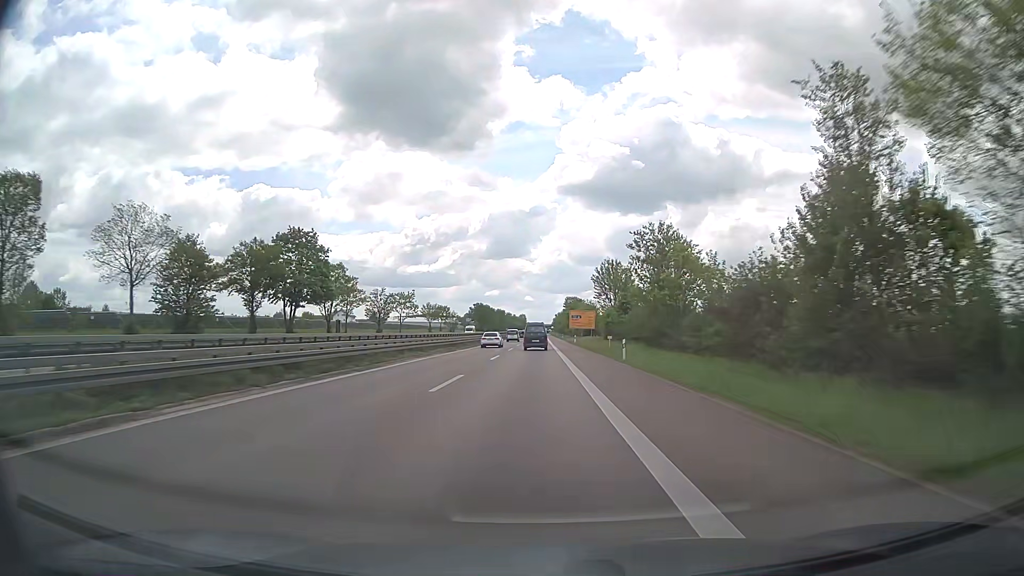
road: trunk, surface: asphalt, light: Day
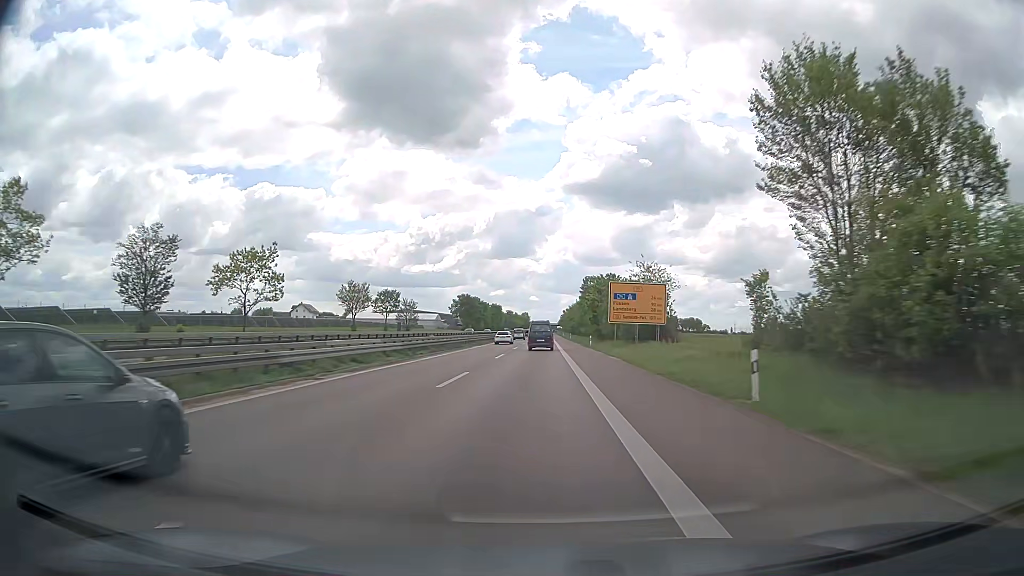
(0.0, +71.1) m; 0°
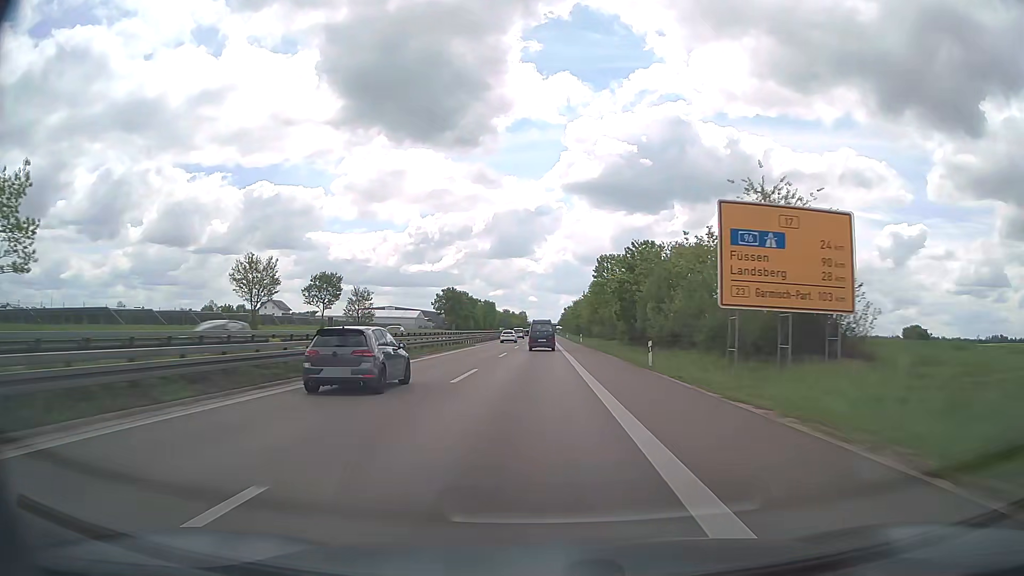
(0.0, +34.9) m; 0°
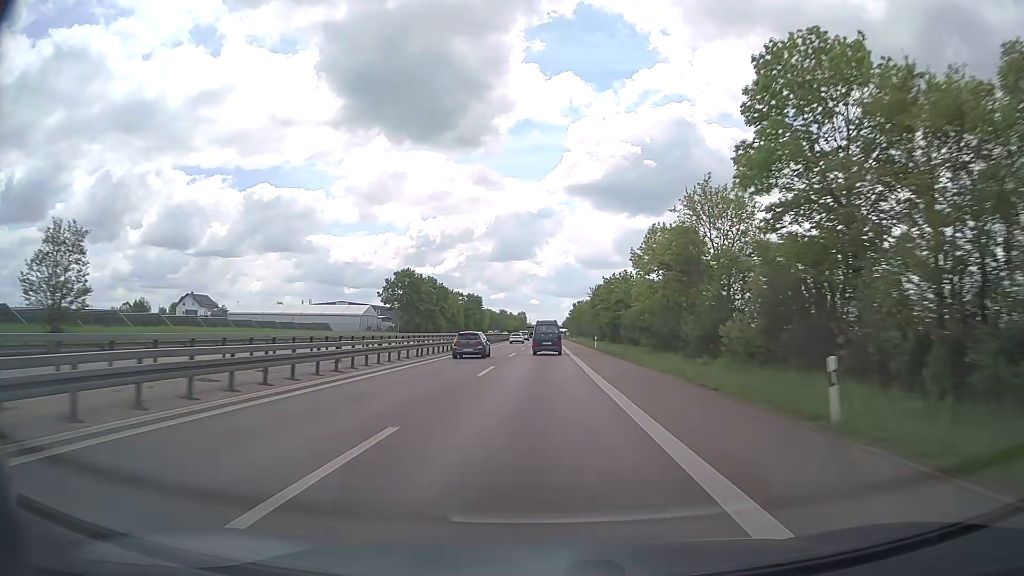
(0.0, +68.4) m; 0°
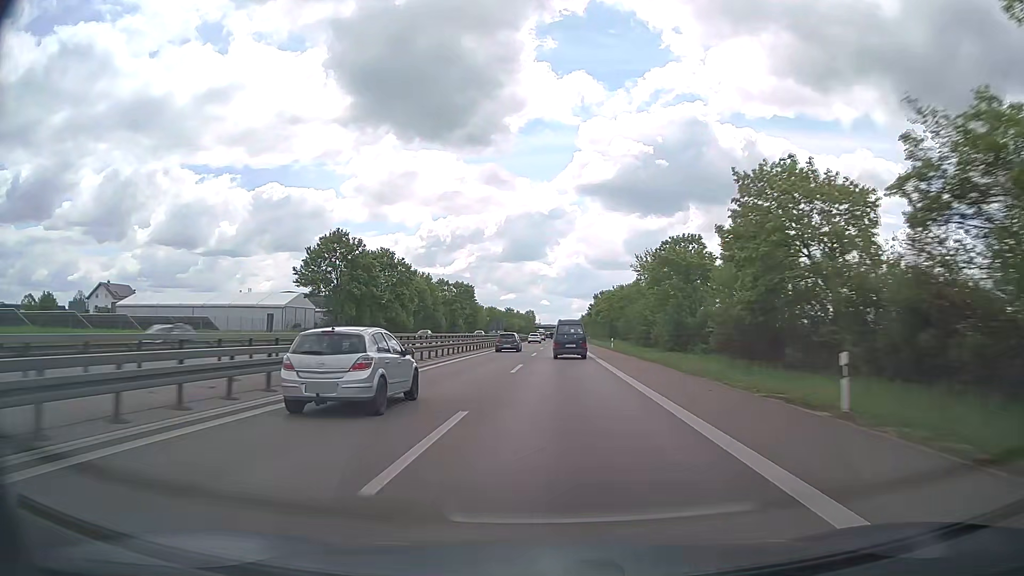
(-0.2, +52.1) m; -1°
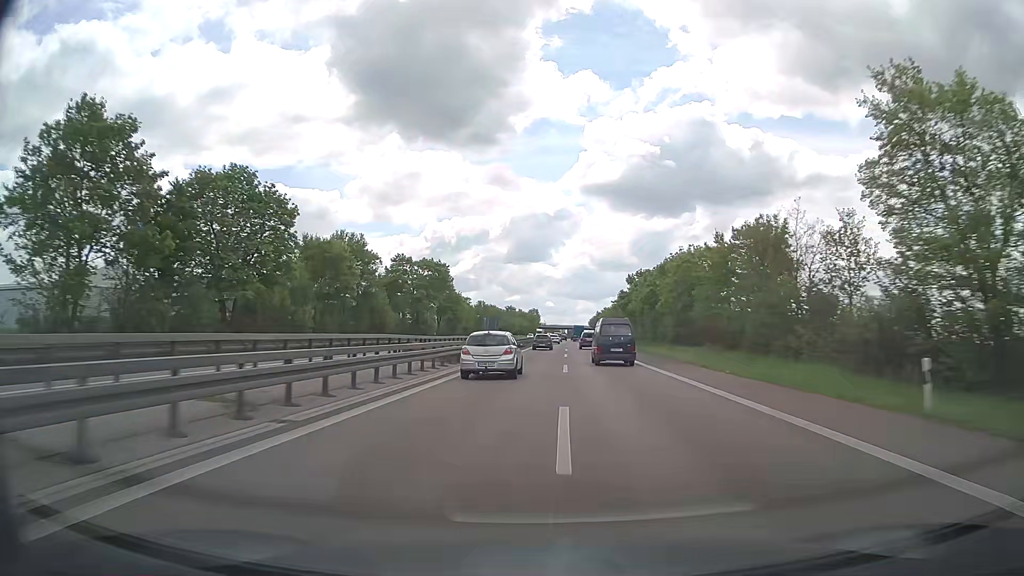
(-0.3, +53.1) m; 0°
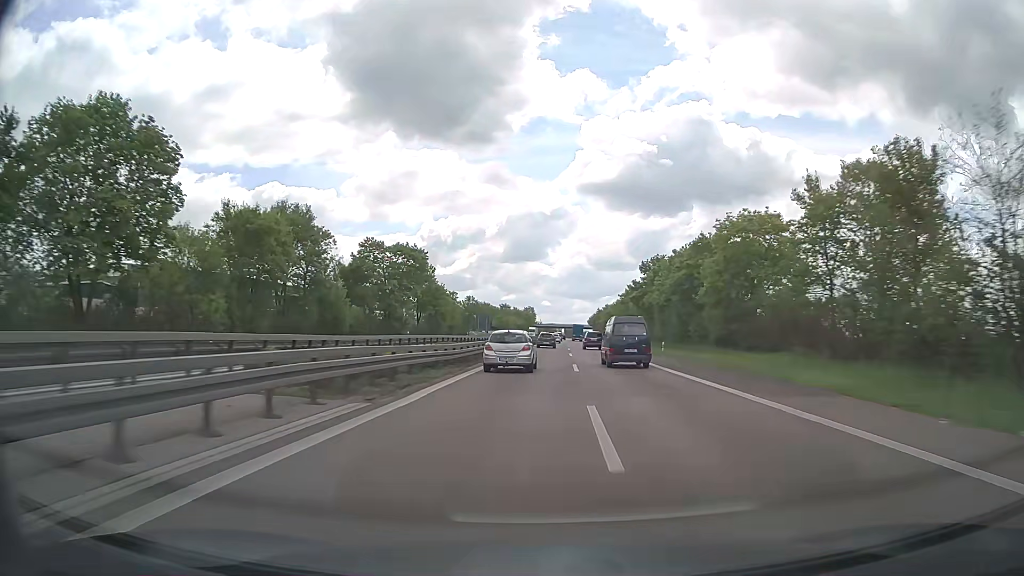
(0.0, +17.9) m; 0°
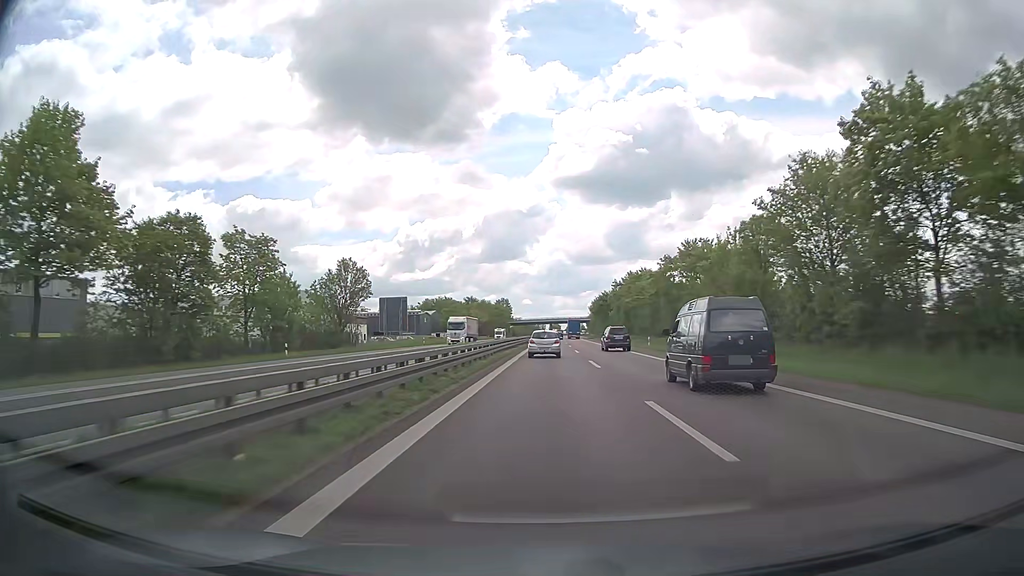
(+1.4, +89.8) m; +2°
(0, +10) (0, +20) (0, +30) (0, +40) (0, +50) (+1, +60) (+1, +70) (+1, +80) (+1, +90) (+1, +100) m
